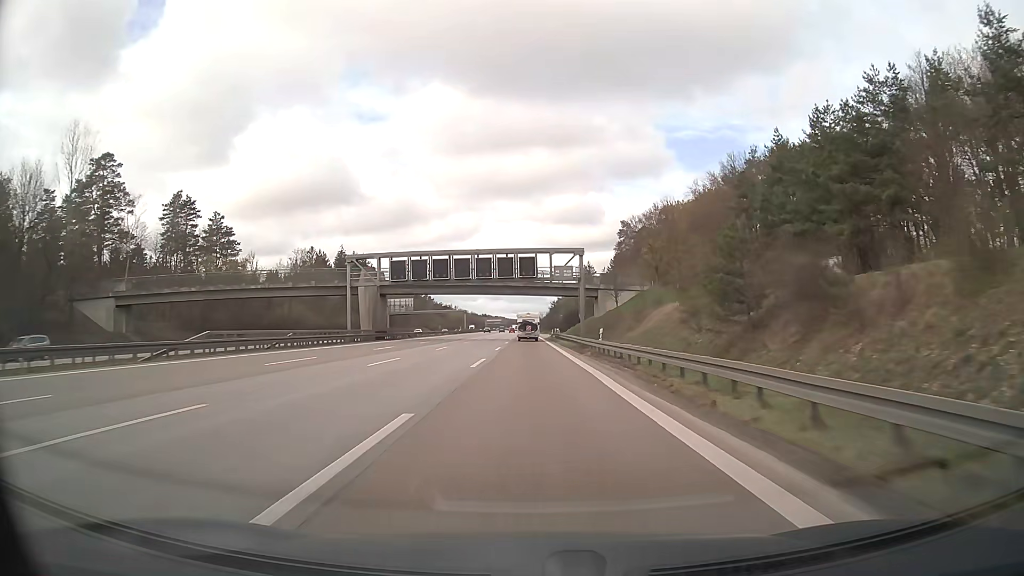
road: motorway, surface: asphalt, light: Day
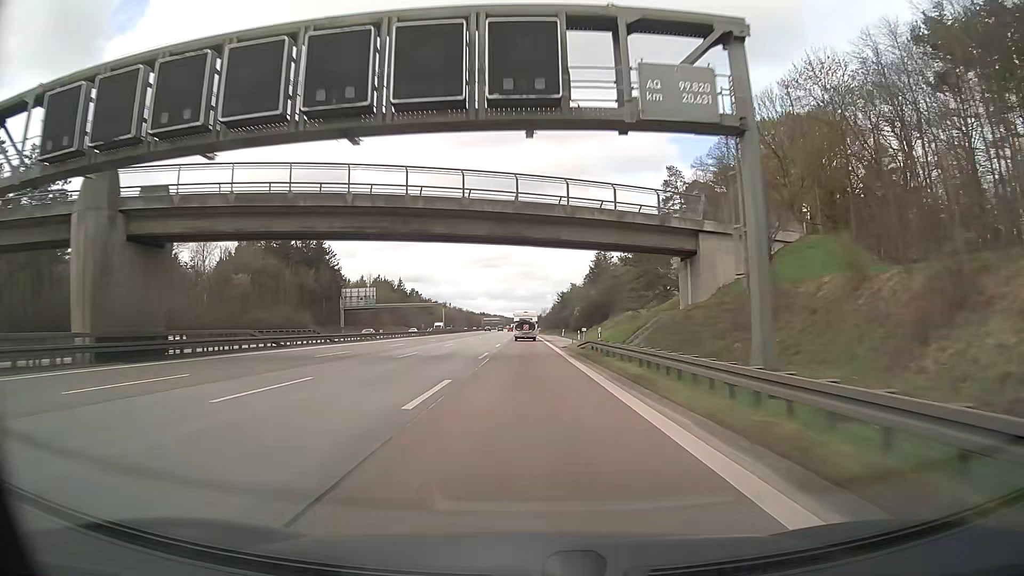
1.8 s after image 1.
(+0.1, +47.5) m; 0°
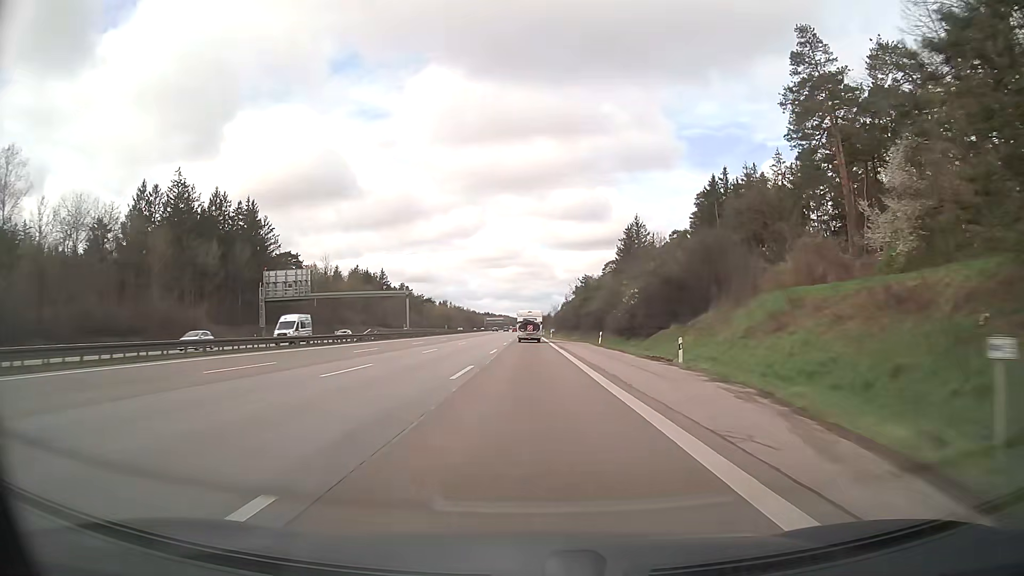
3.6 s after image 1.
(-0.1, +47.5) m; 0°
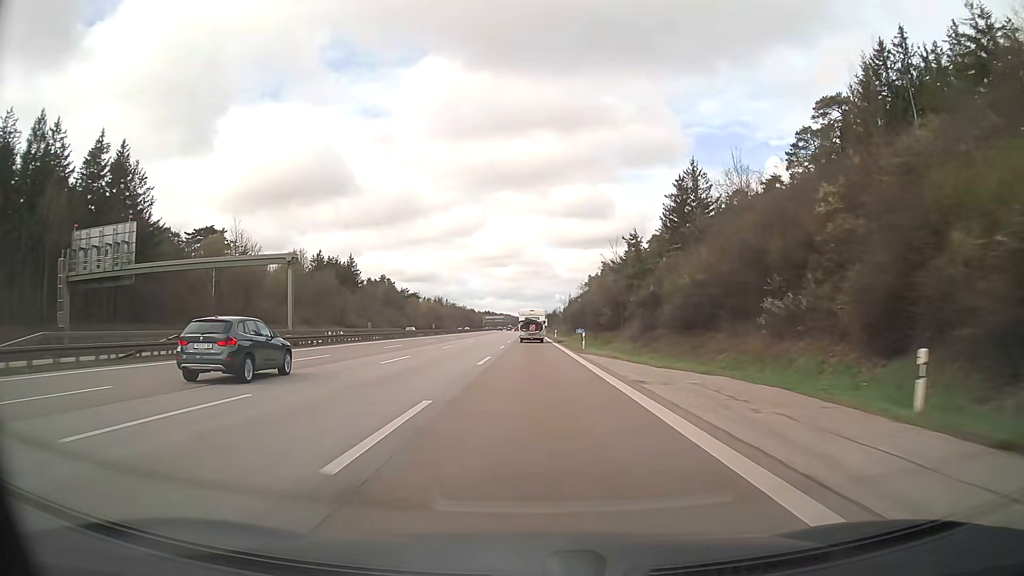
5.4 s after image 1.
(-0.3, +47.6) m; 0°
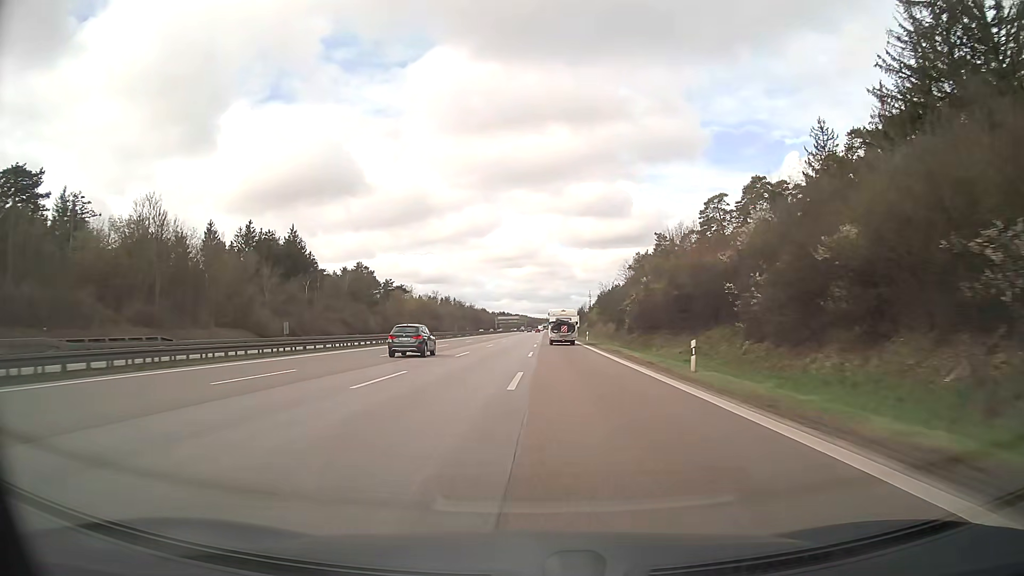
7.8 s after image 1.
(-1.0, +63.4) m; -2°
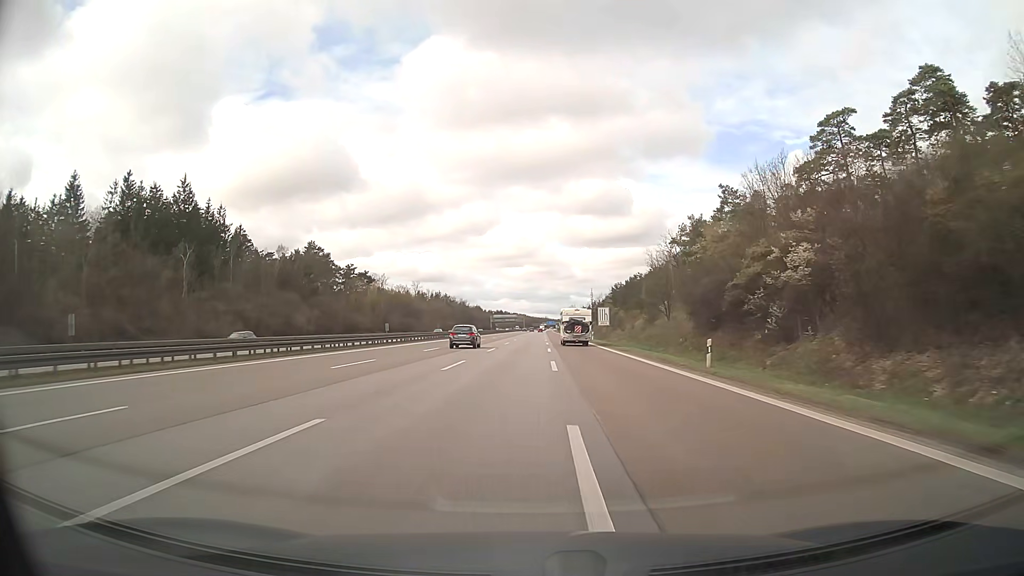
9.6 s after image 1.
(+0.1, +47.5) m; 0°
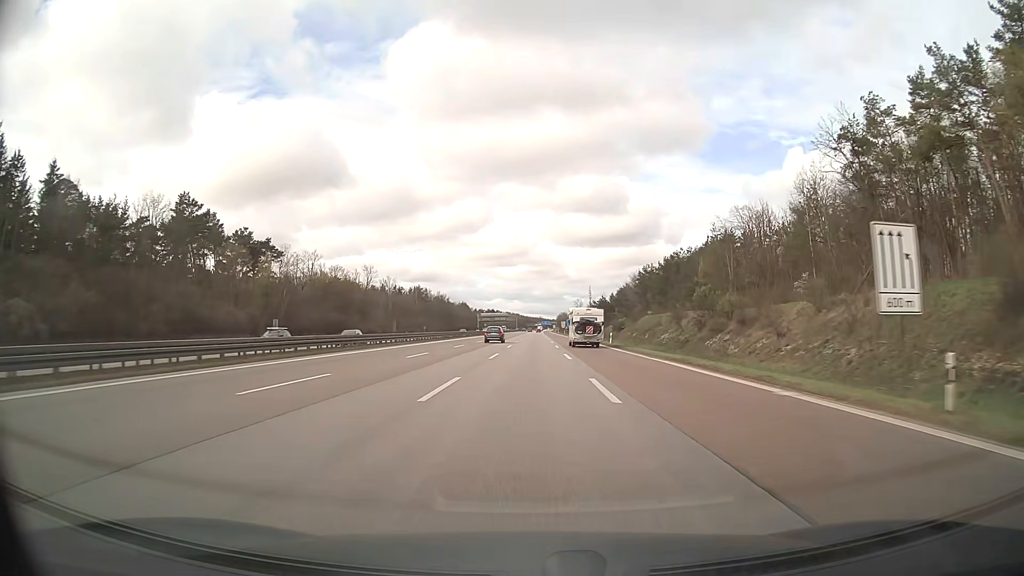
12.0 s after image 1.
(+0.2, +63.3) m; 0°
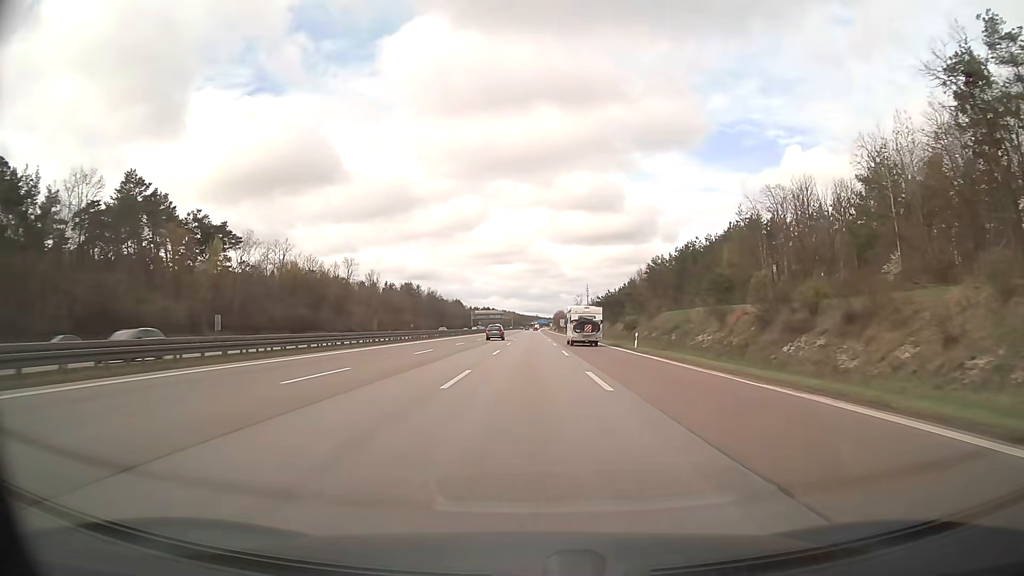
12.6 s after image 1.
(0.0, +15.8) m; 0°
(0, +10) (0, +20) (0, +30) (0, +40) (0, +50) (0, +60) (0, +70) (+1, +80) (+1, +90) (+1, +100) m
